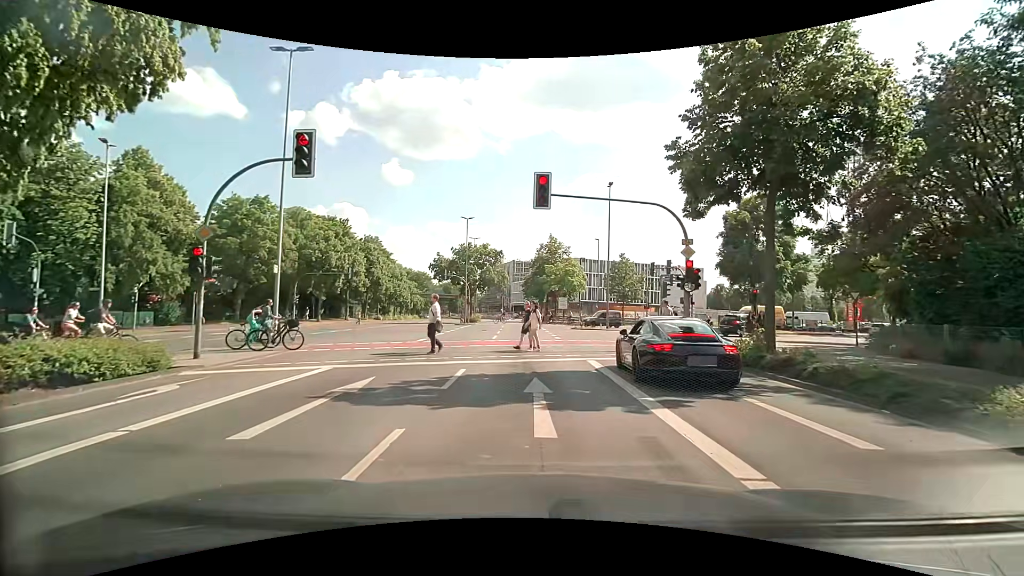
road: primary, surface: asphalt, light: Day
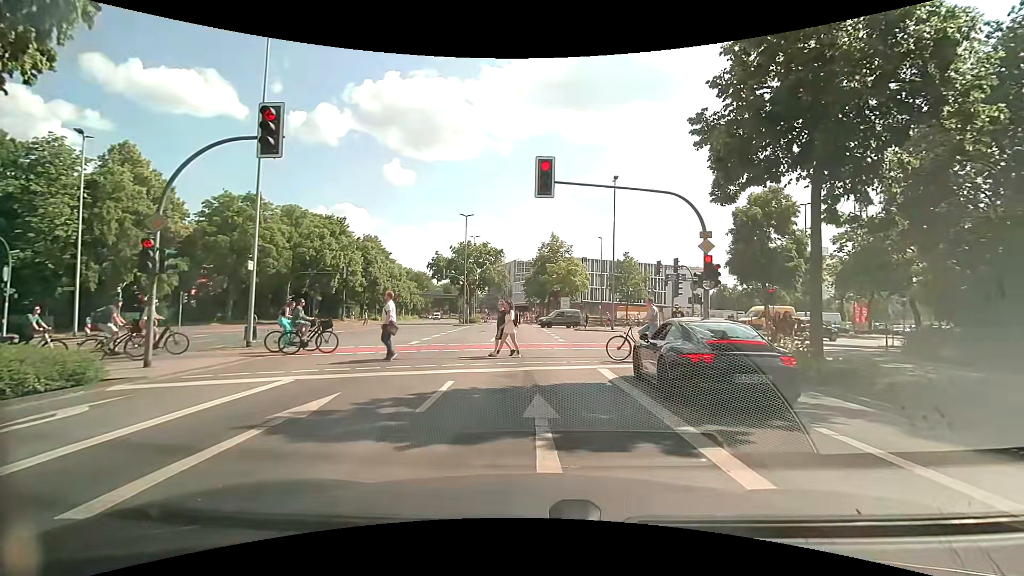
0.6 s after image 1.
(-0.1, +1.9) m; -2°
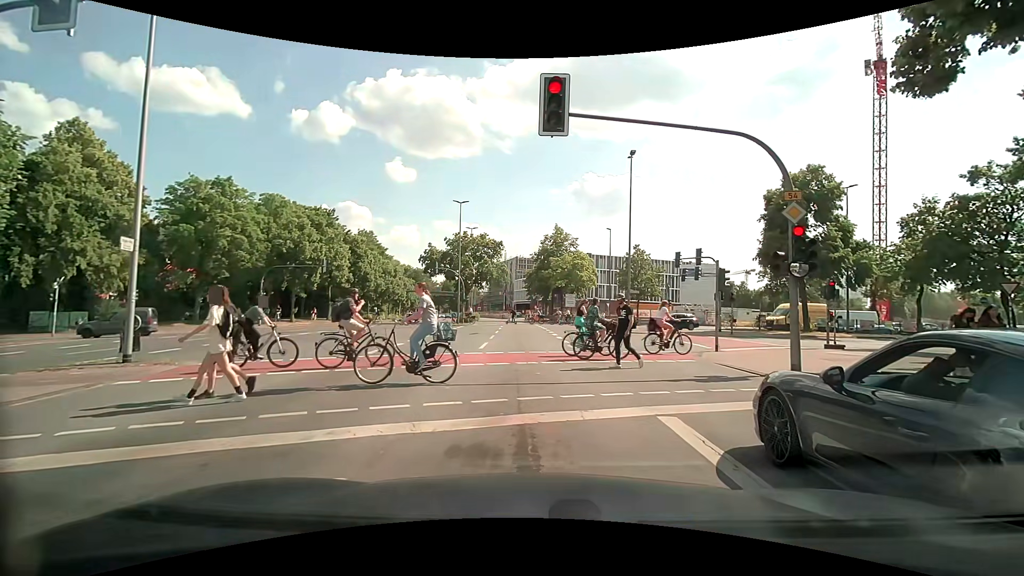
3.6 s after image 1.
(-0.1, +5.6) m; -1°
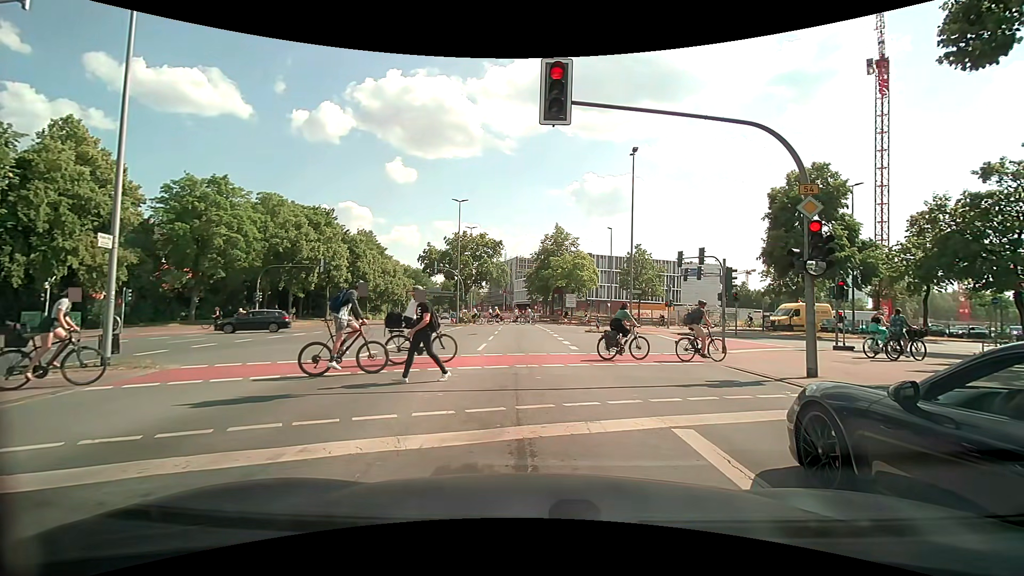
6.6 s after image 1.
(0.0, +0.8) m; 0°
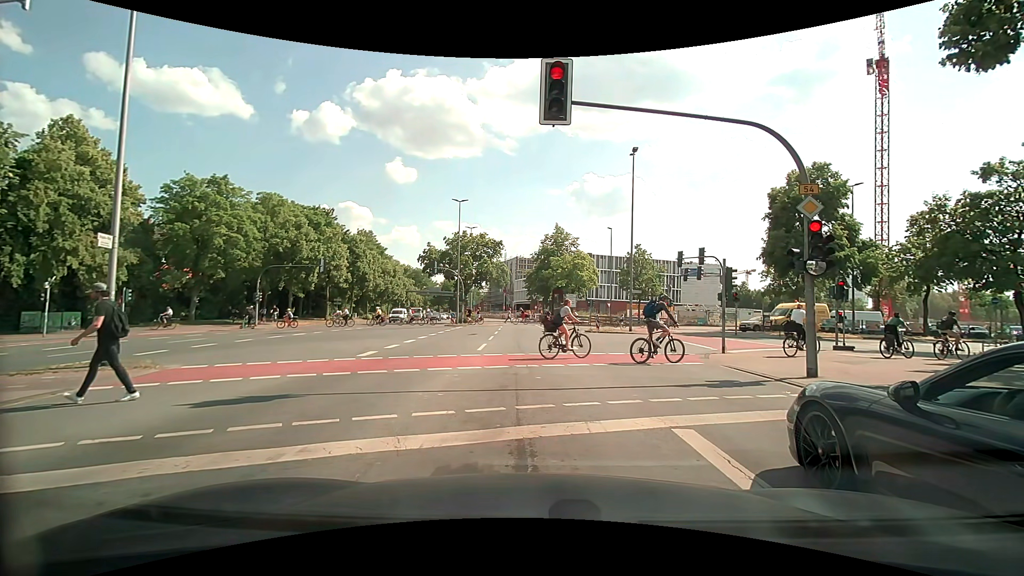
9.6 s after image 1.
(0.0, 0.0) m; 0°
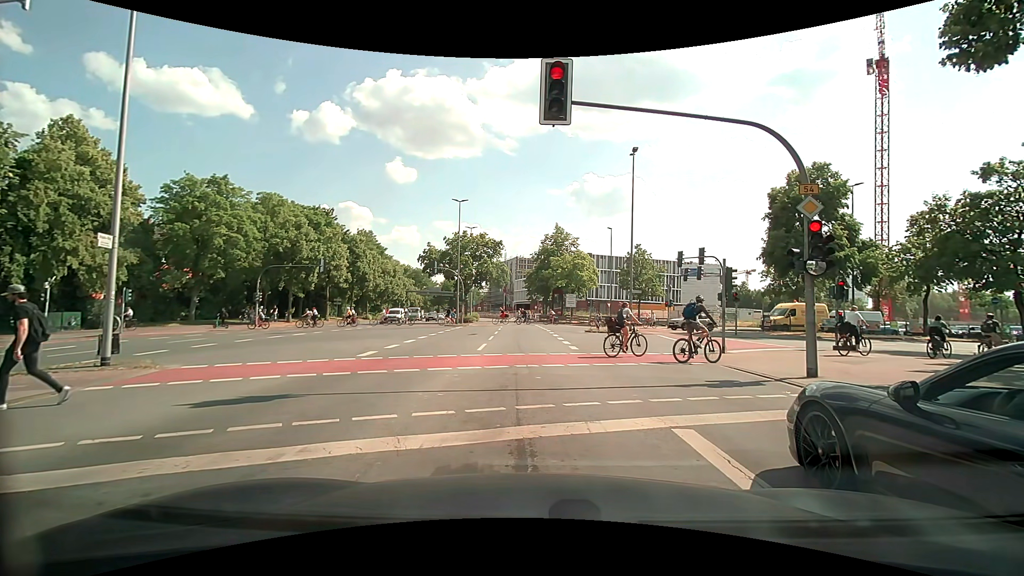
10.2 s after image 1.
(0.0, 0.0) m; 0°
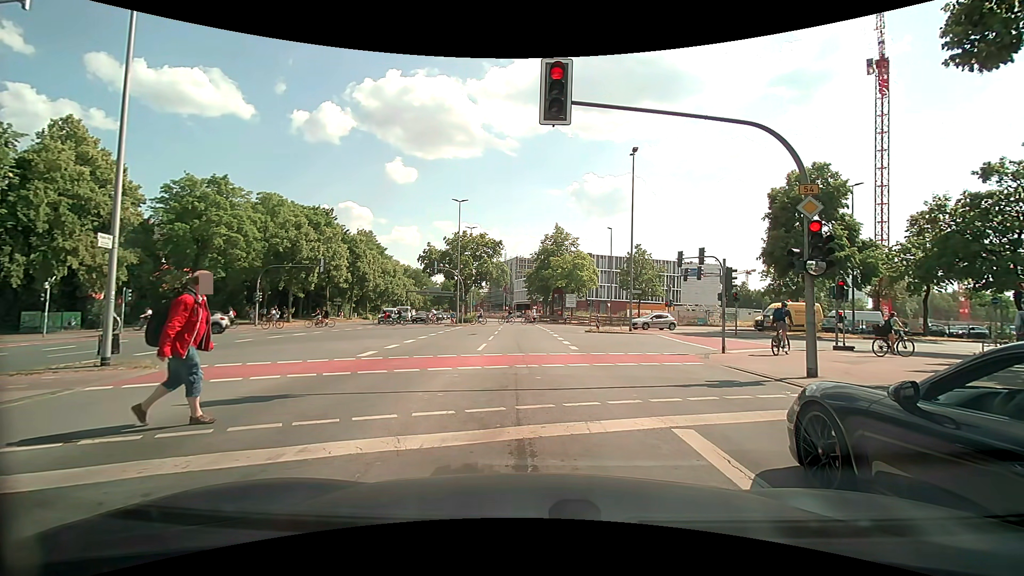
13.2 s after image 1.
(0.0, 0.0) m; 0°
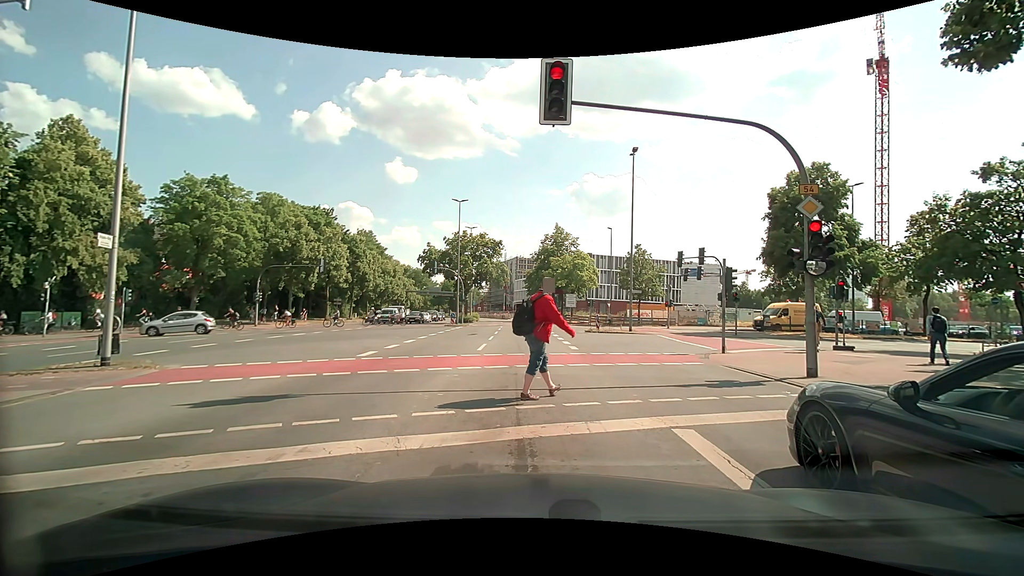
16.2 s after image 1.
(0.0, 0.0) m; 0°
